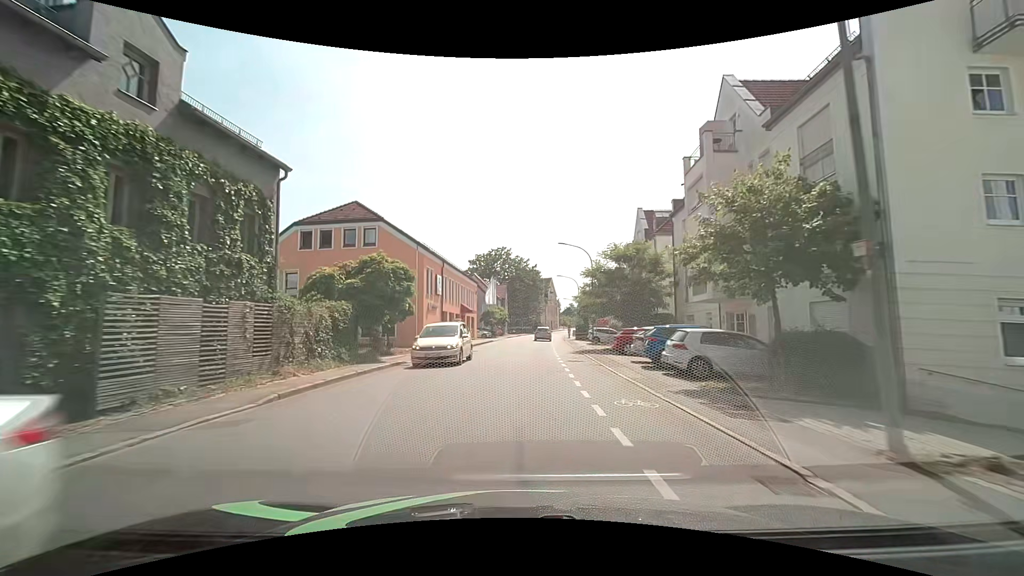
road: tertiary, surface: asphalt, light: Day
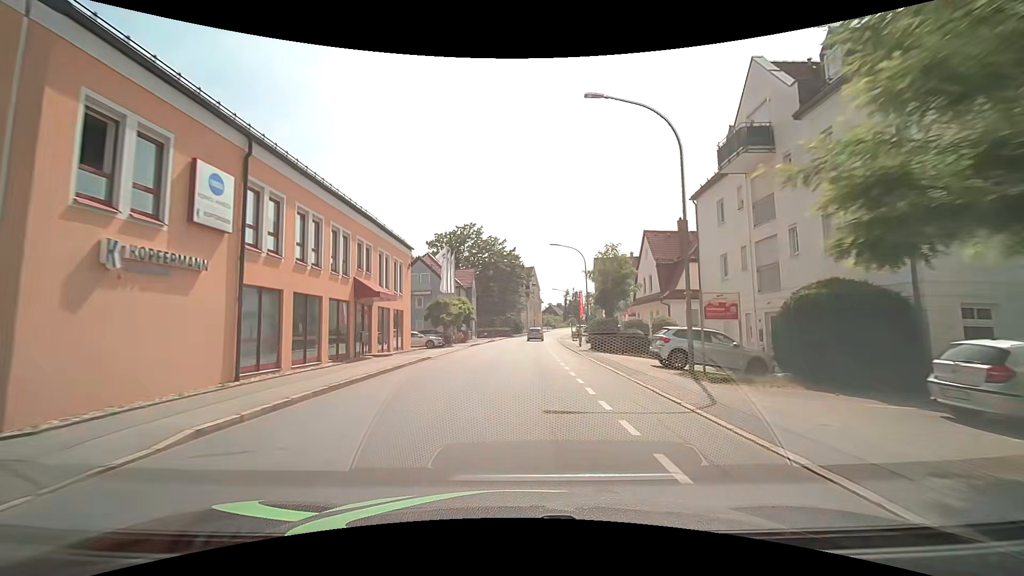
(+0.5, +27.8) m; +3°
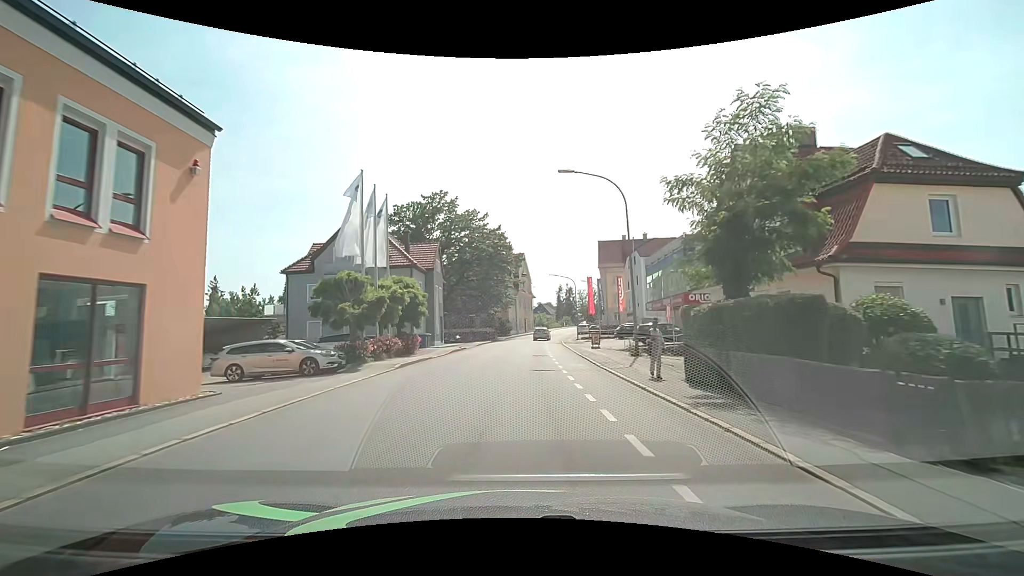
(+0.3, +21.3) m; +1°
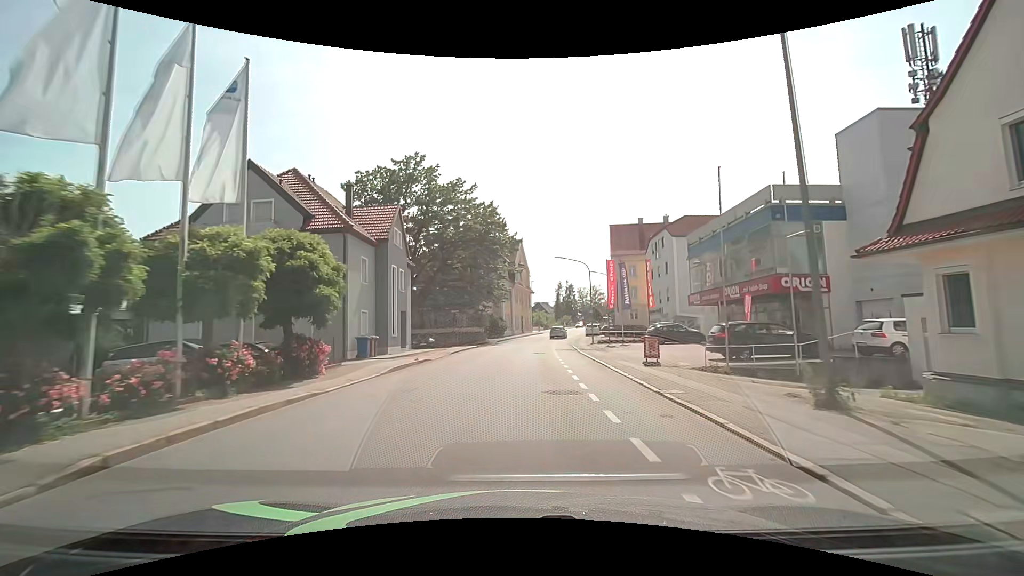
(0.0, +14.3) m; +1°
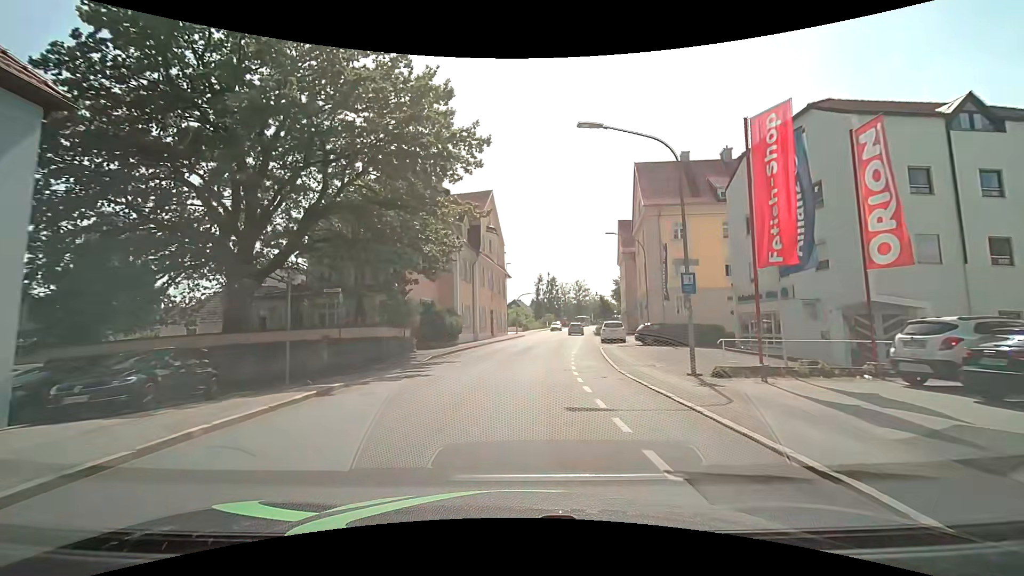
(+0.3, +29.0) m; +3°
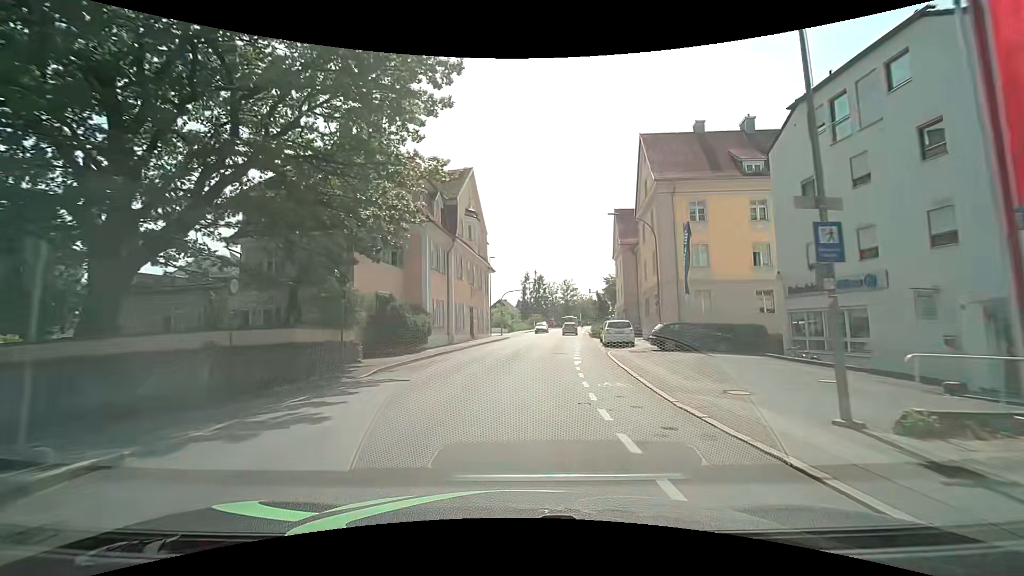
(+0.1, +7.3) m; +1°
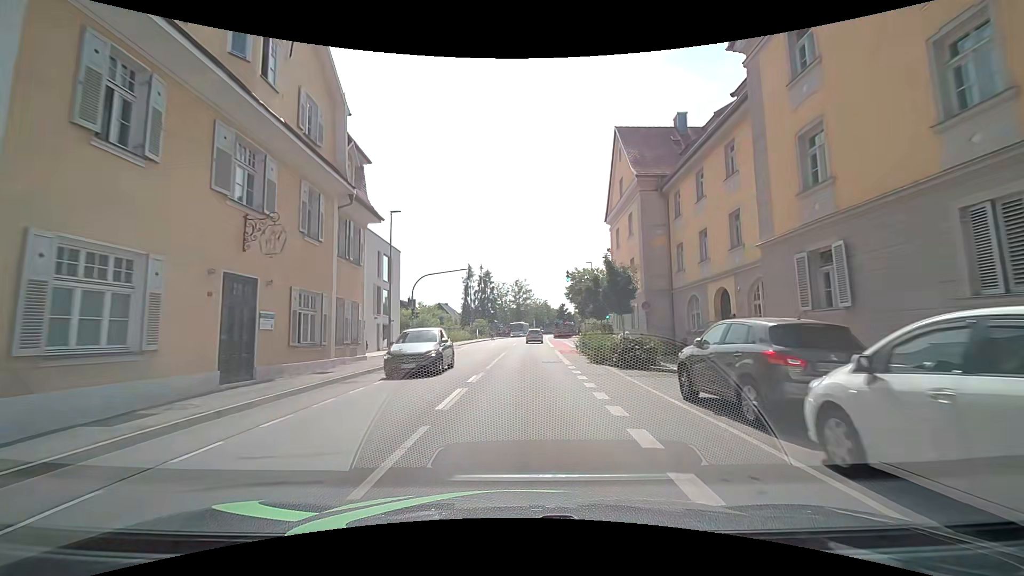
(+1.8, +28.7) m; +6°
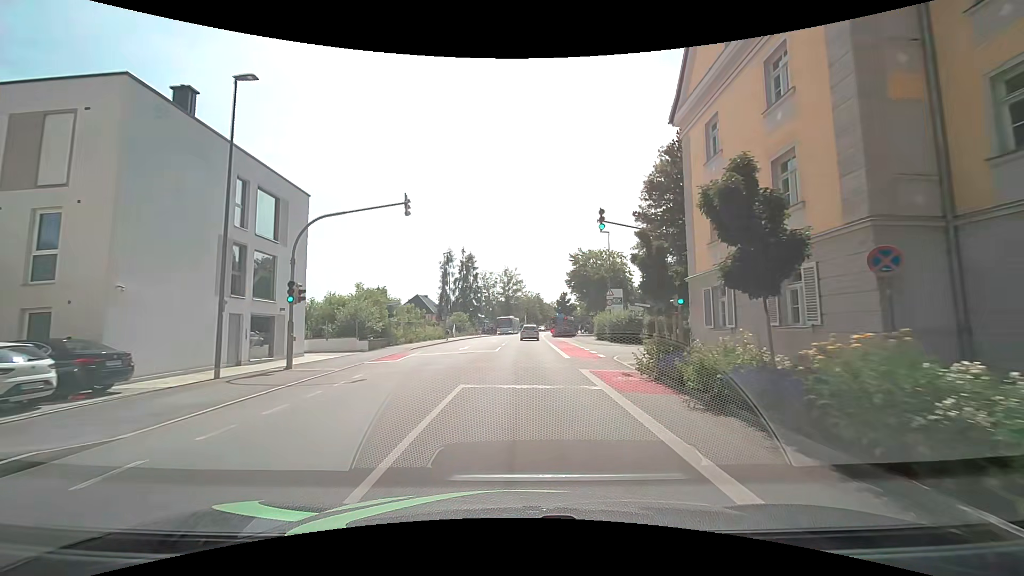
(0.0, +18.8) m; +1°
(0, +10) (0, +20) (0, +30) (+1, +40) (+1, +50) (+1, +60) (+2, +70) (+3, +80) (+4, +90) (+5, +100) m
